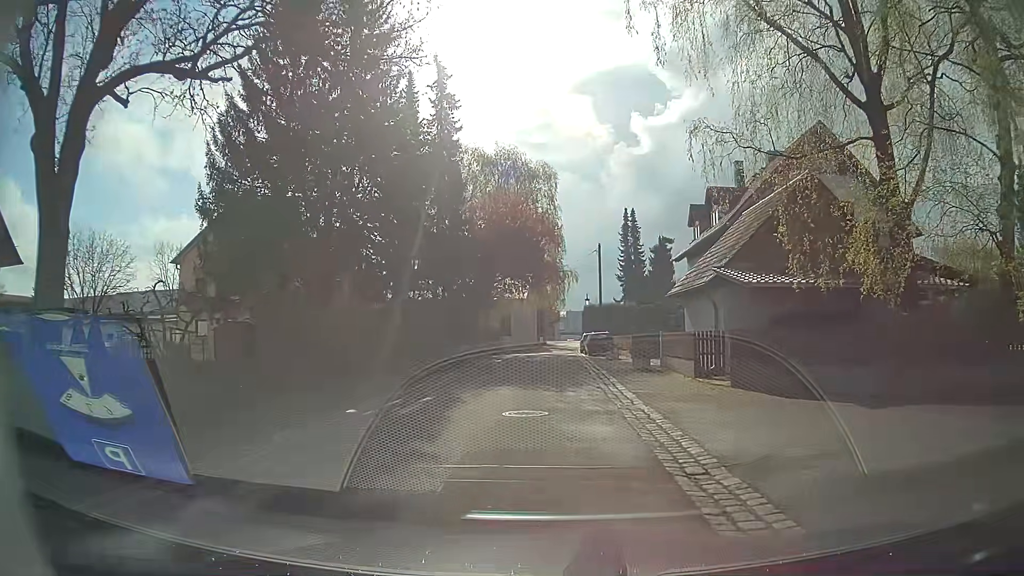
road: residential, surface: asphalt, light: Day
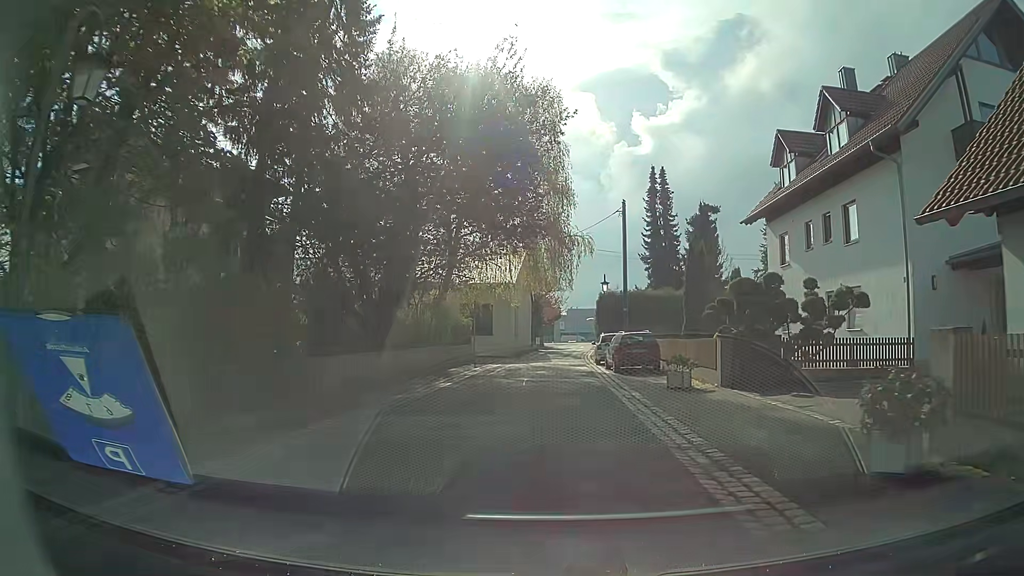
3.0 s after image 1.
(-0.6, +18.9) m; -1°
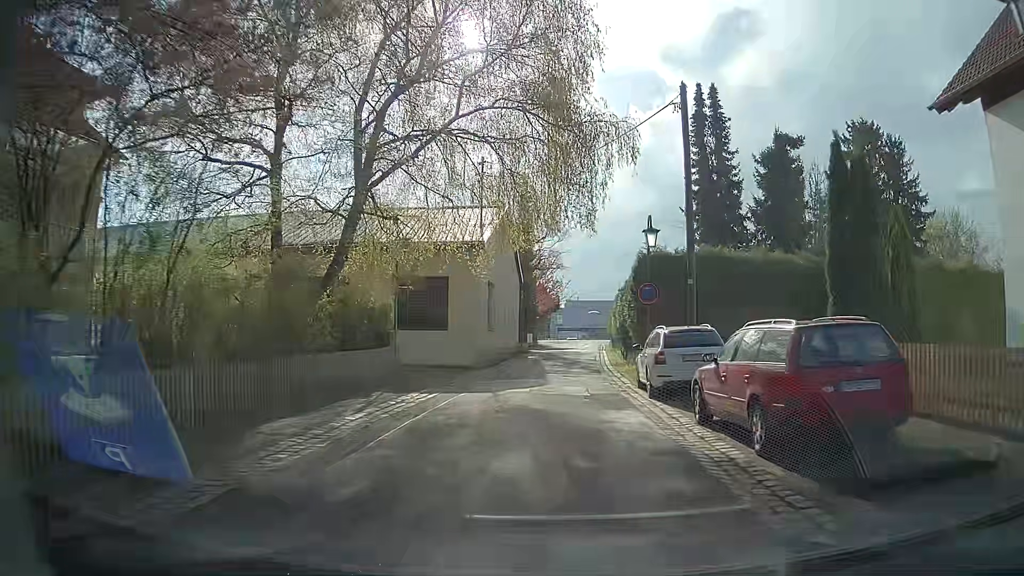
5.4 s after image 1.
(-0.2, +17.9) m; -1°
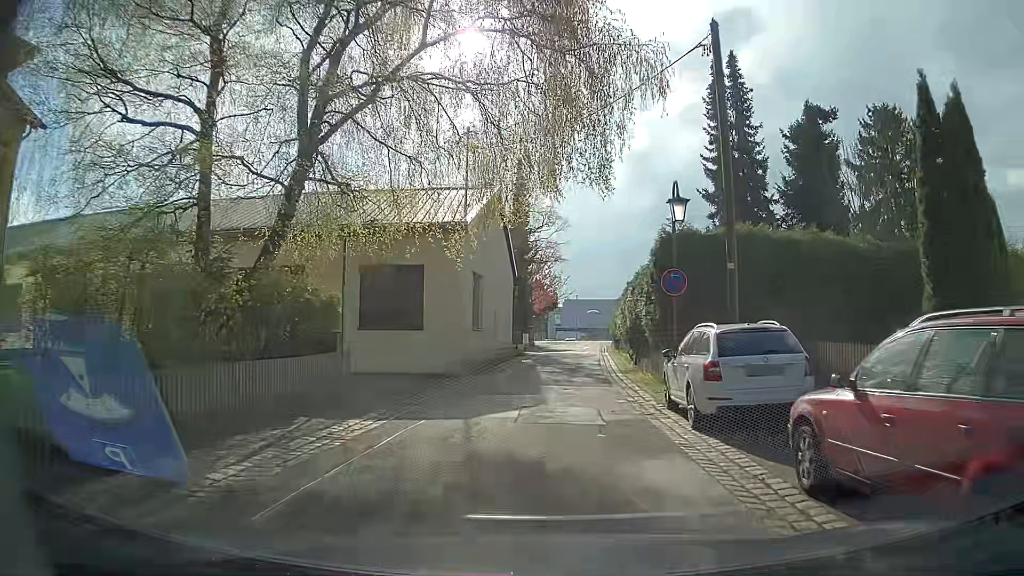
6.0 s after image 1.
(0.0, +4.6) m; -1°
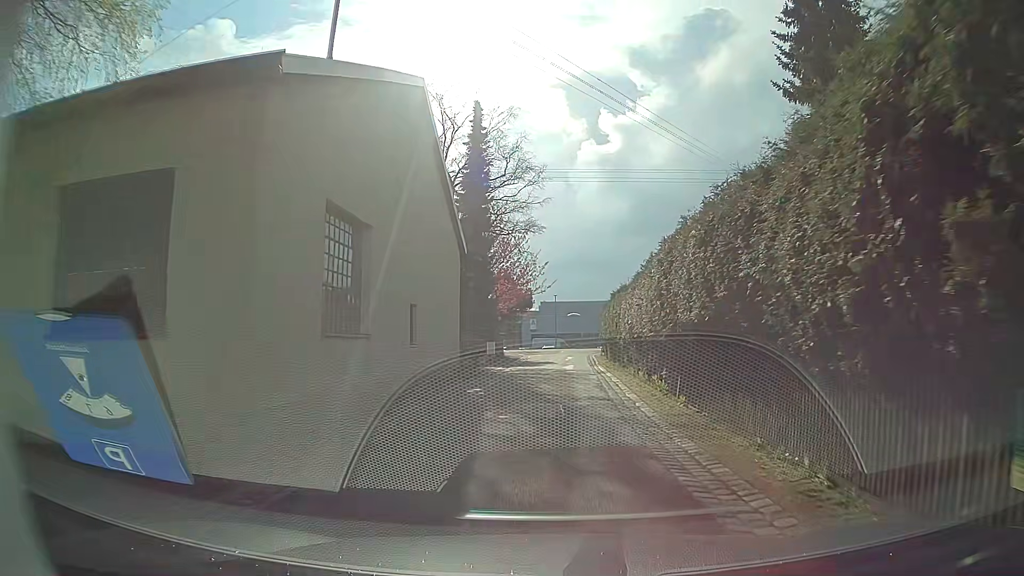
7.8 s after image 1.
(+0.6, +13.7) m; +3°
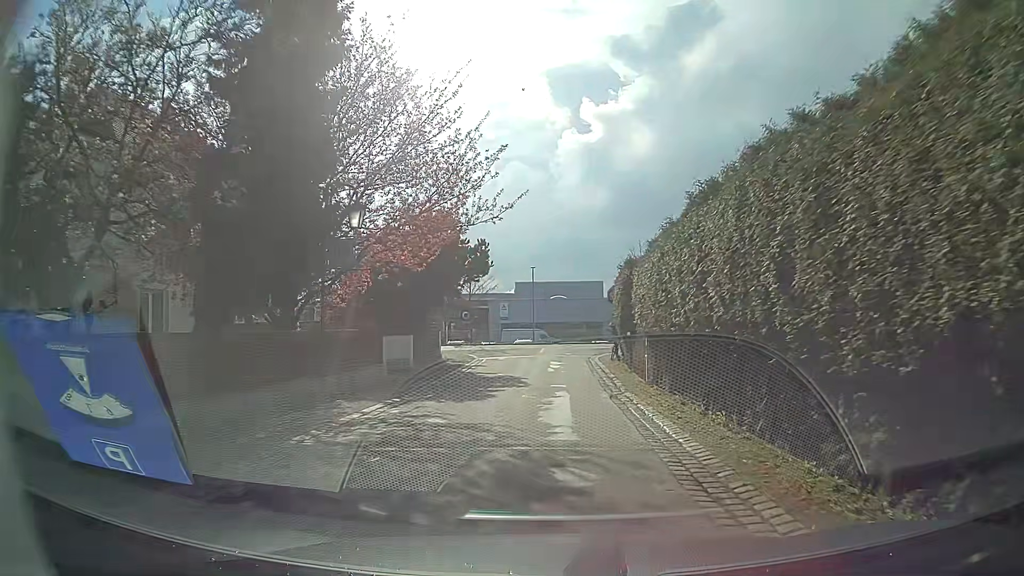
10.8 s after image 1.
(+0.7, +22.6) m; +1°
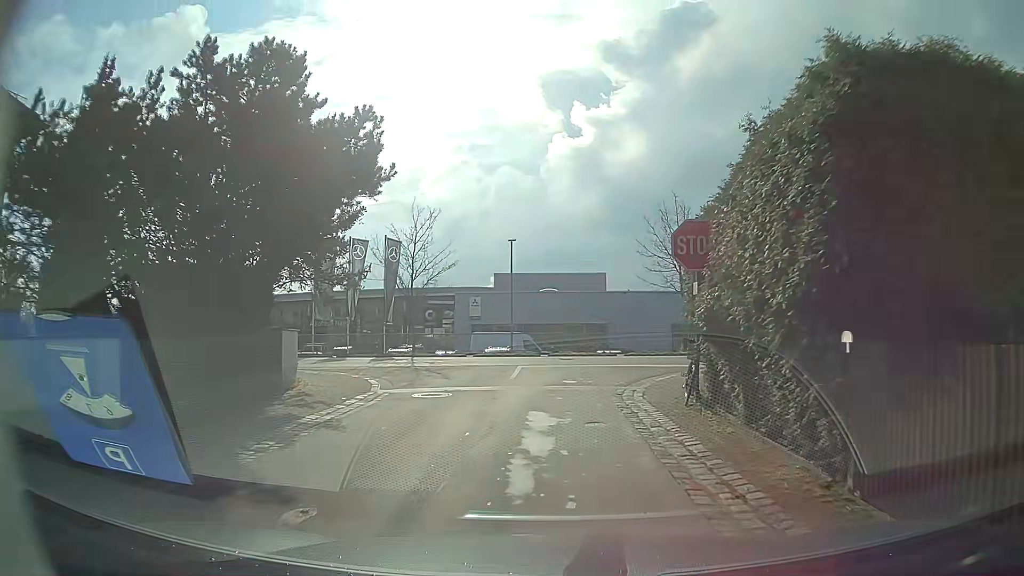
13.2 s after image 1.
(+0.4, +17.2) m; +2°
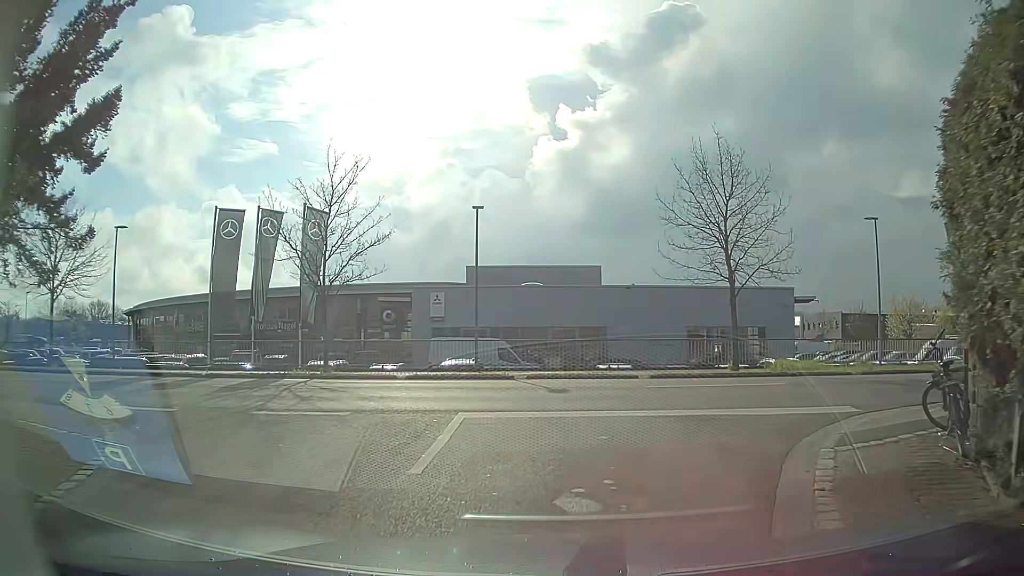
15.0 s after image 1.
(+0.1, +10.4) m; -1°
